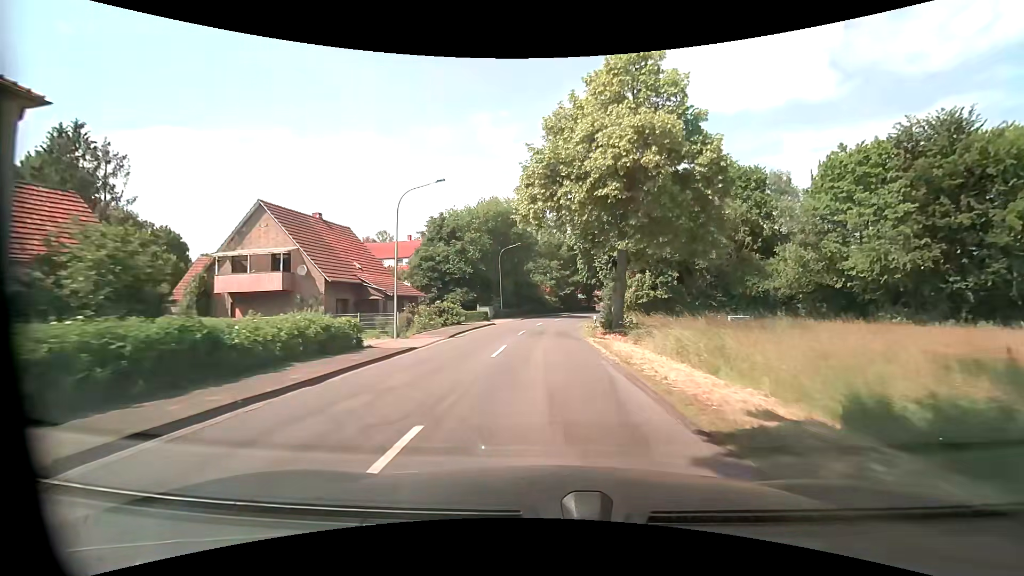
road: secondary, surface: asphalt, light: Day
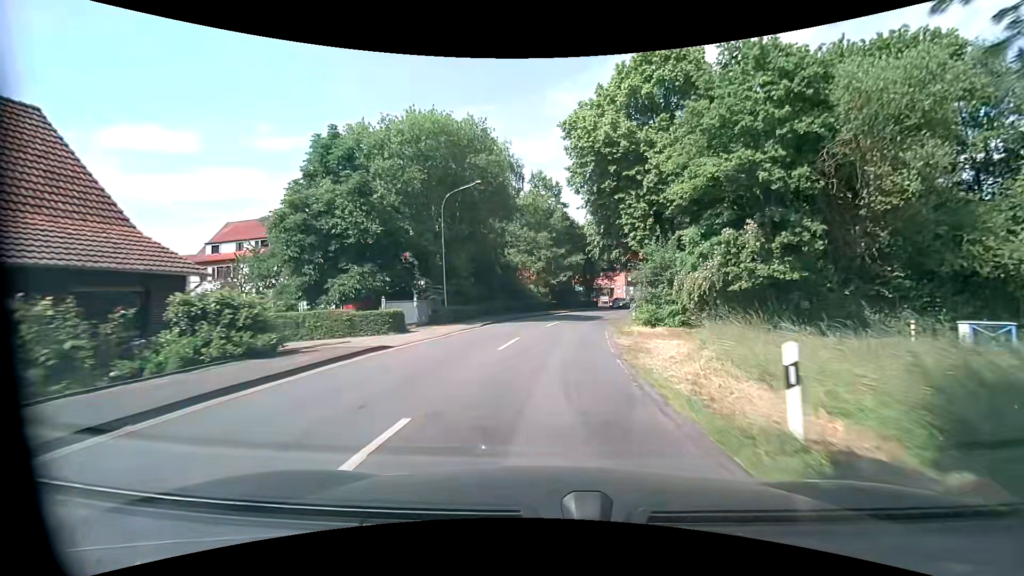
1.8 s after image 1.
(+0.3, +24.1) m; +2°
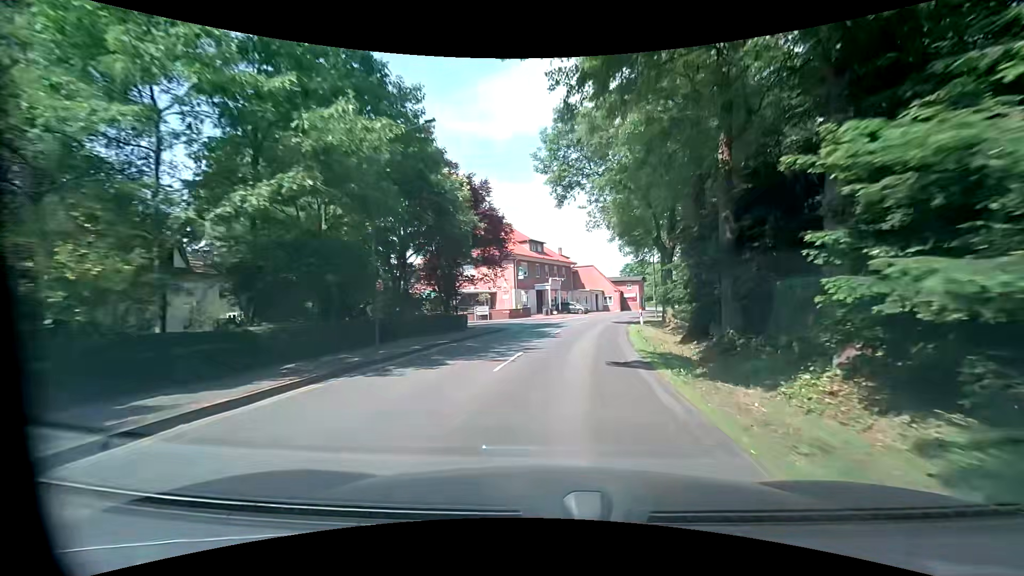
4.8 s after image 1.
(+3.9, +39.1) m; +13°
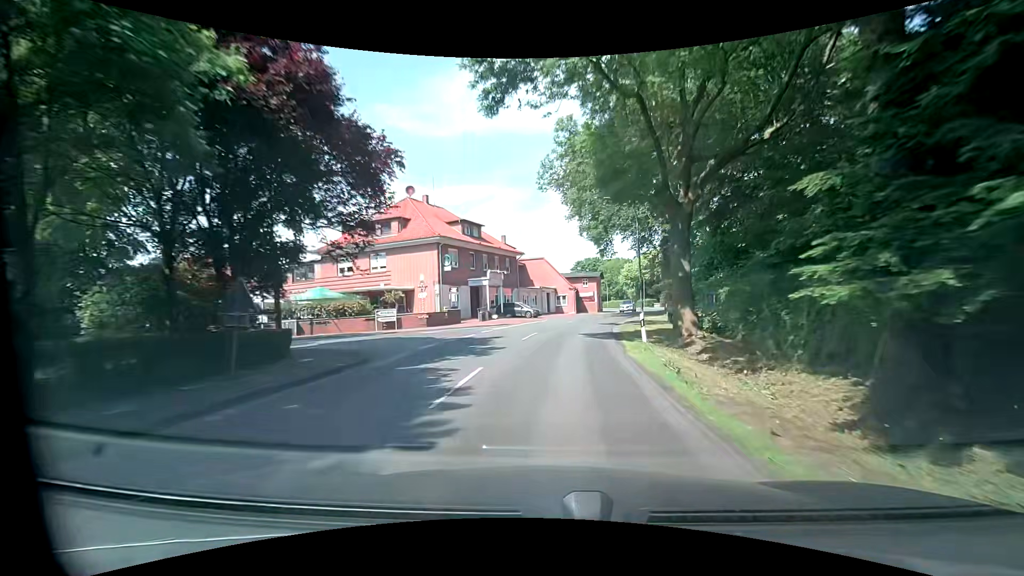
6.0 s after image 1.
(+1.0, +15.5) m; +5°
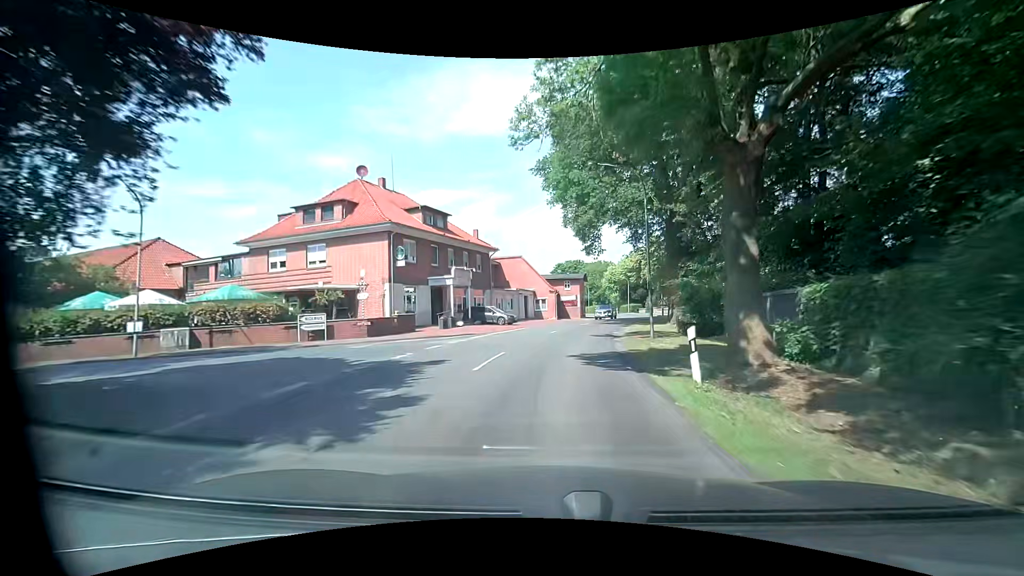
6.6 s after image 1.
(+0.3, +7.9) m; +3°
